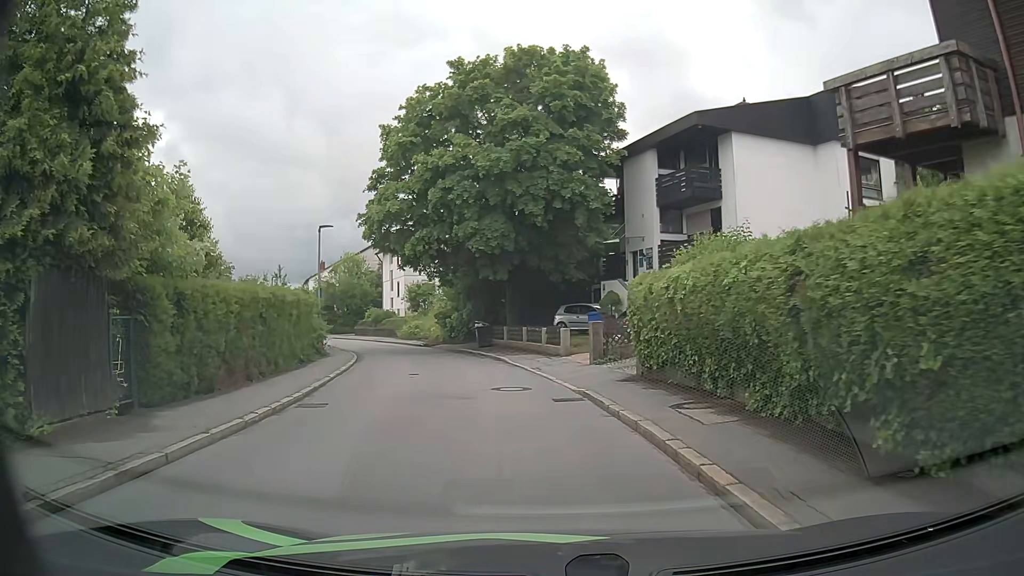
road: residential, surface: asphalt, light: Day
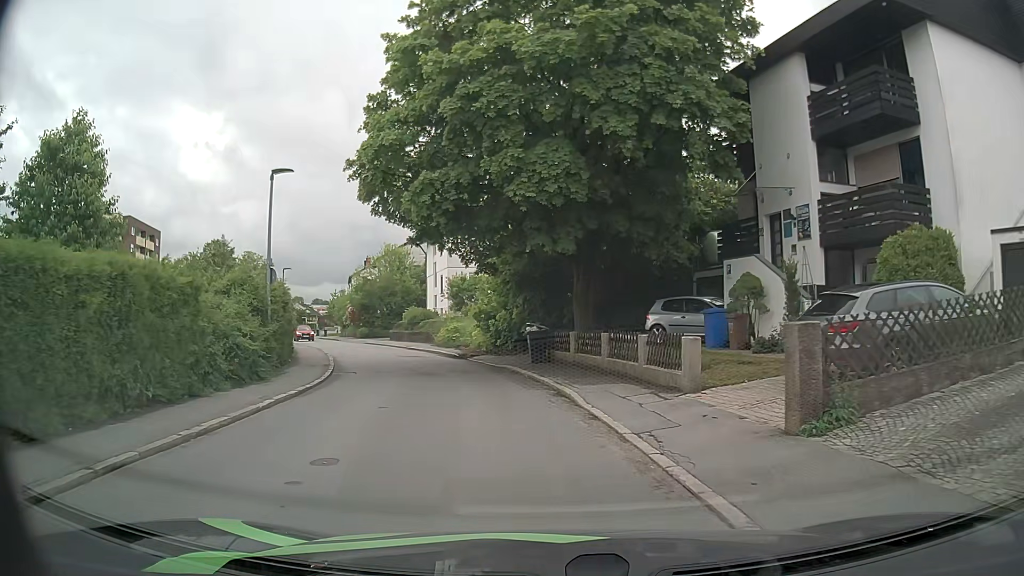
(-0.4, +11.2) m; -5°
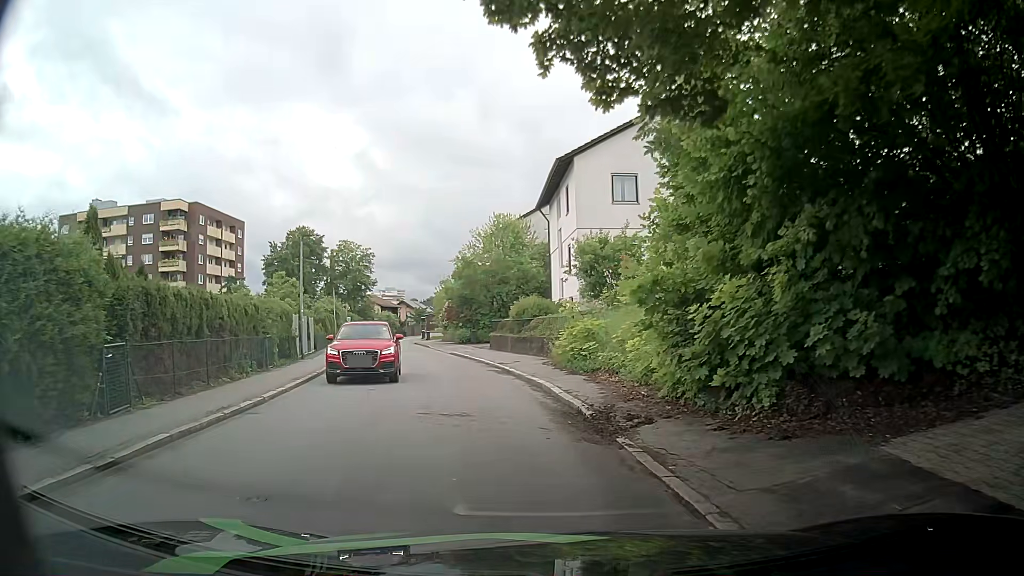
(-2.1, +19.1) m; -13°
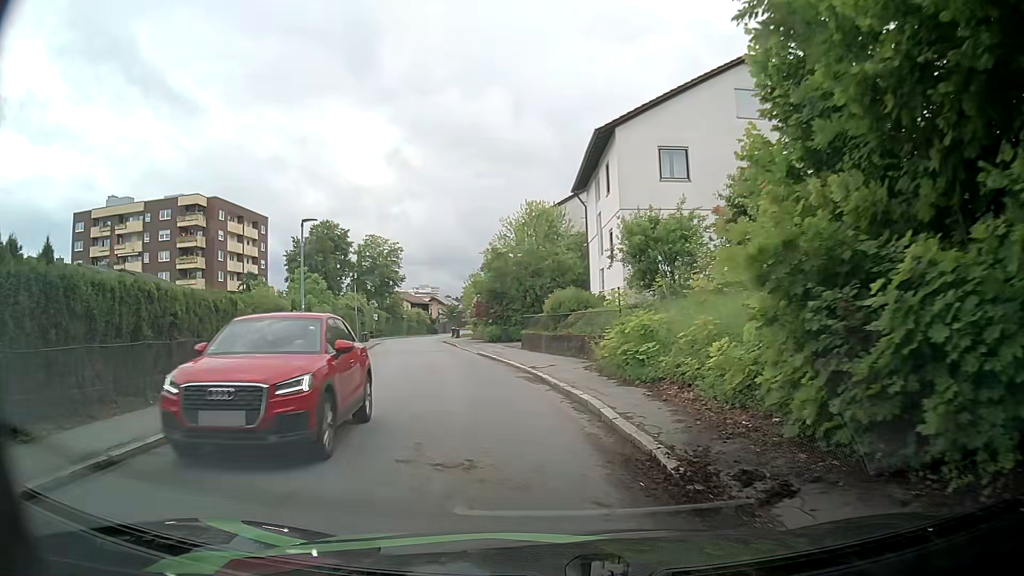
(-0.1, +3.9) m; -1°
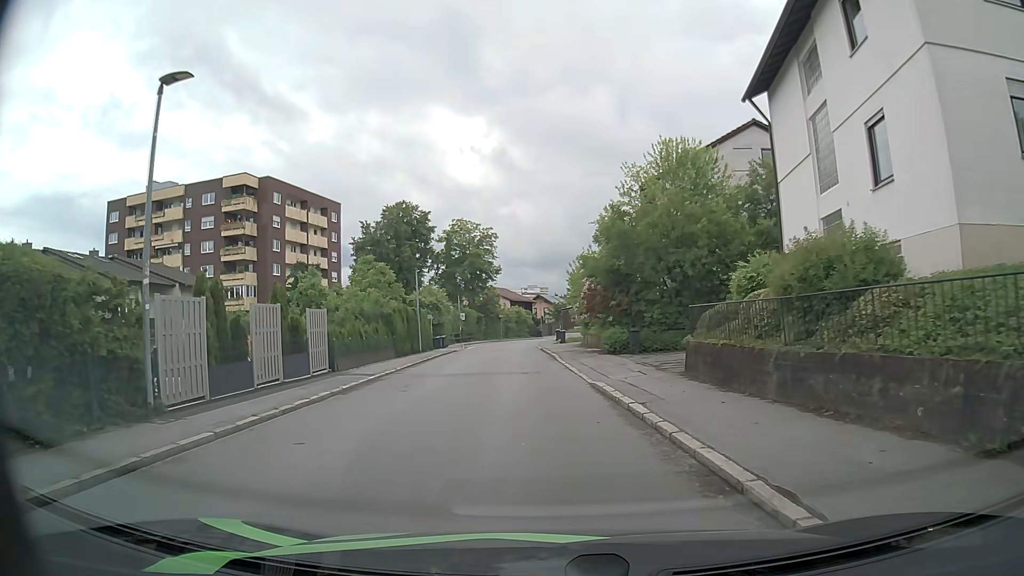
(-1.6, +15.9) m; -10°
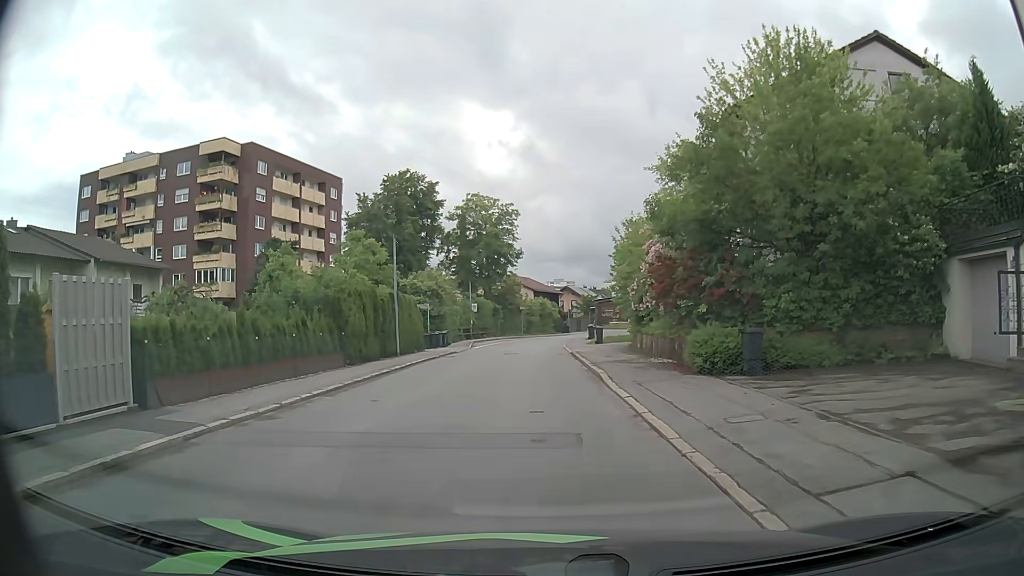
(-0.2, +12.1) m; -2°
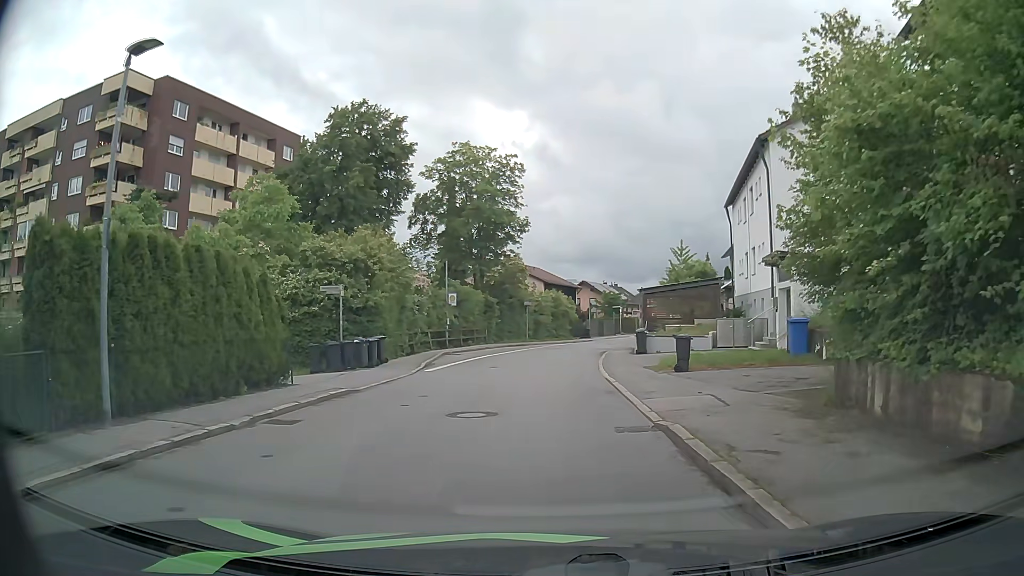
(-0.3, +20.0) m; -1°
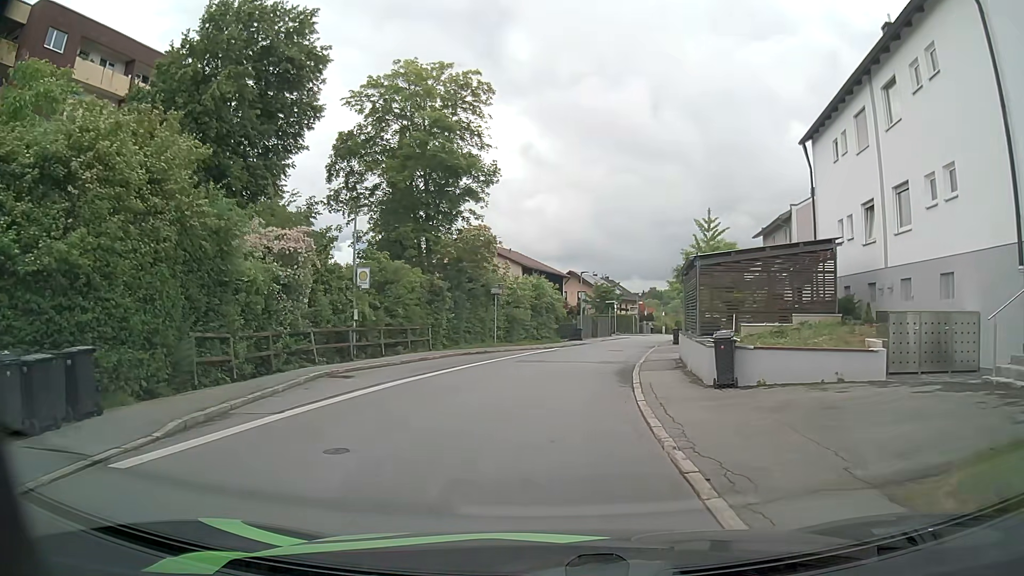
(+0.2, +15.4) m; +2°
(0, +10) (+1, +20) (+2, +30) (+4, +40) (+7, +49) (+9, +59) (+12, +69) (+14, +78) (+17, +88) (+20, +98) m
